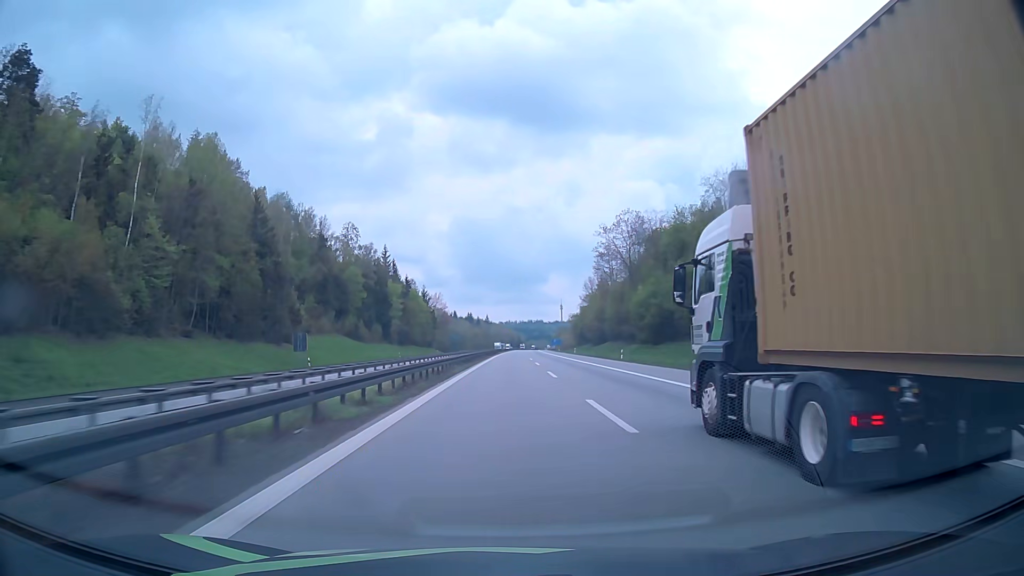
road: motorway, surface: asphalt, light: Day
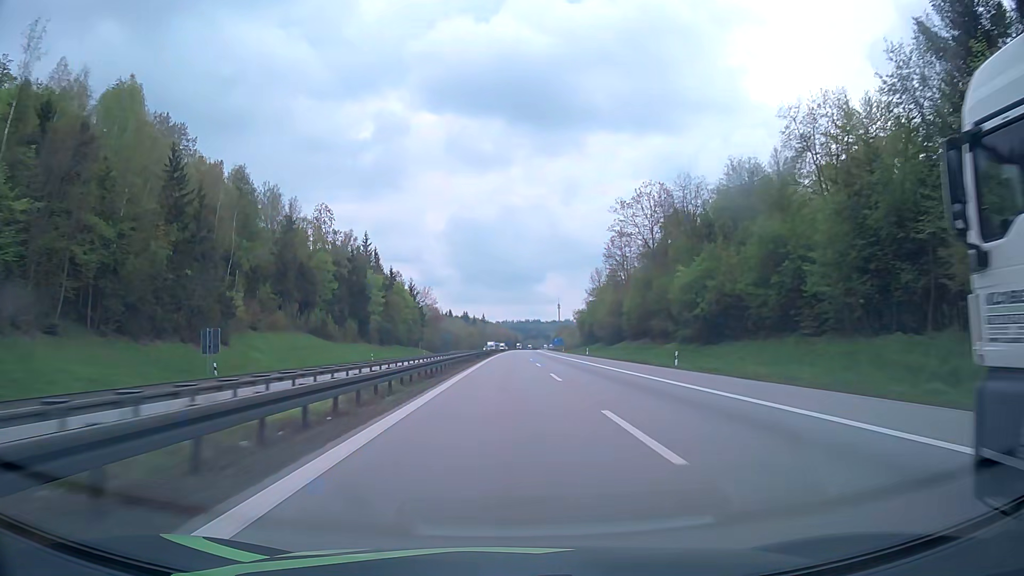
(+0.1, +20.7) m; 0°
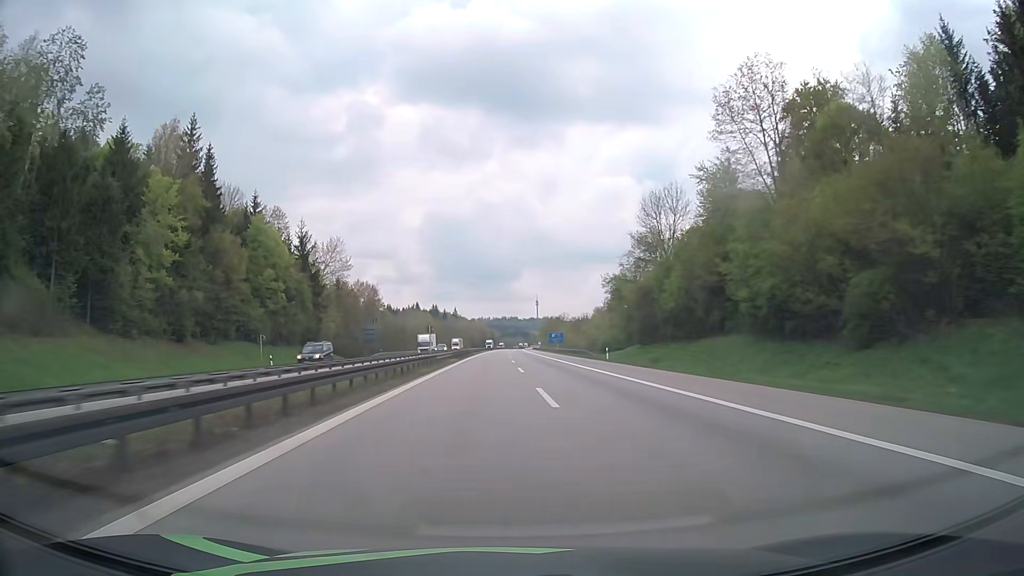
(+1.2, +82.7) m; +2°
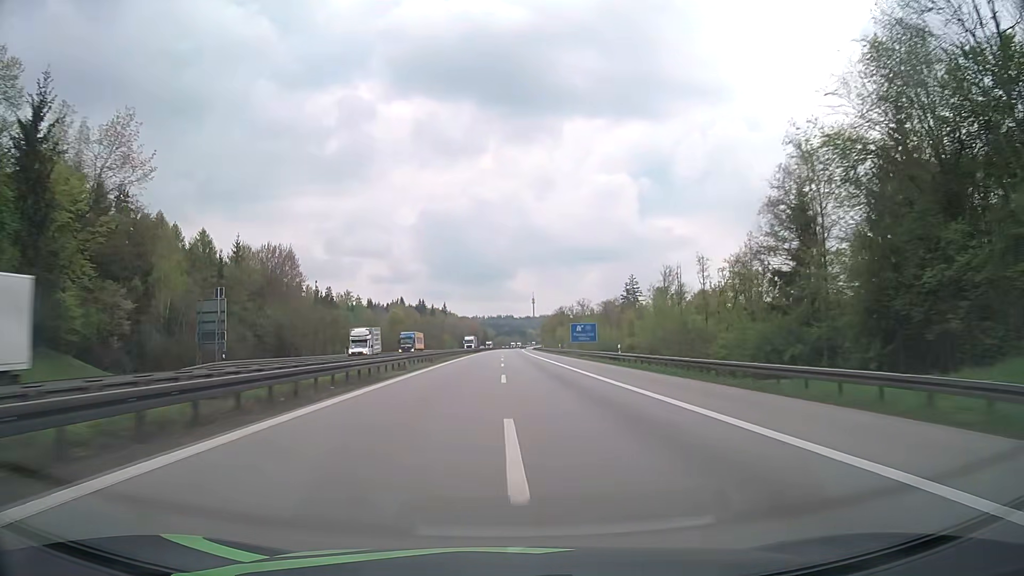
(+0.2, +62.0) m; 0°
(0, +10) (0, +20) (0, +30) (0, +40) (0, +50) (0, +60) (0, +70) (0, +80) (0, +90) (0, +100) m
